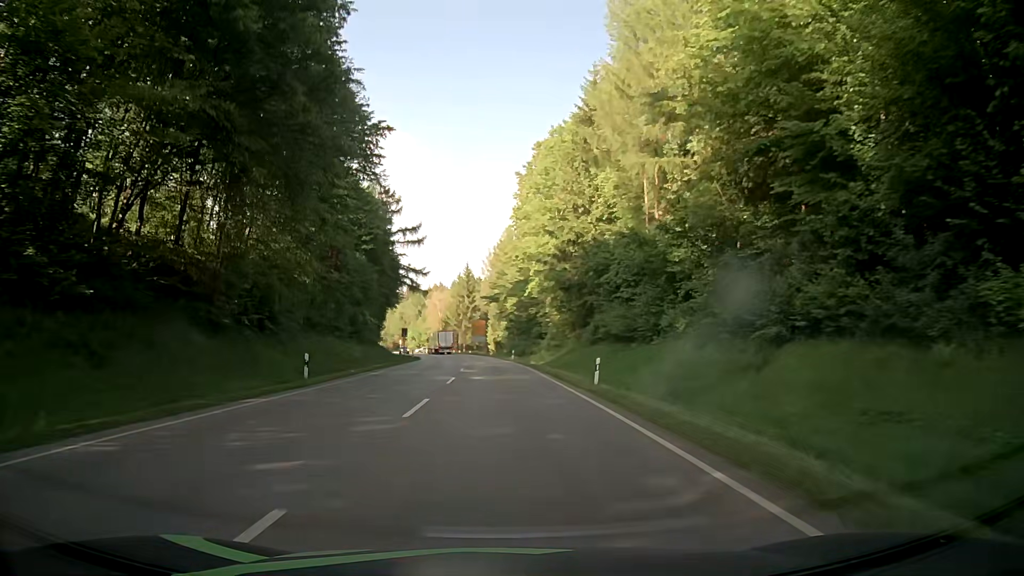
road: secondary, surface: asphalt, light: Day
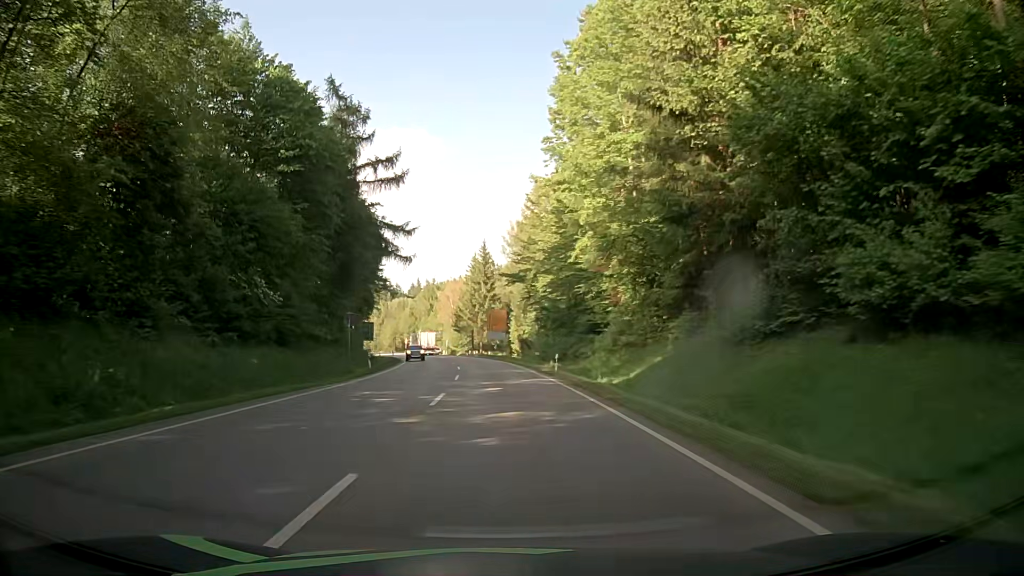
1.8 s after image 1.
(-0.4, +32.5) m; -1°
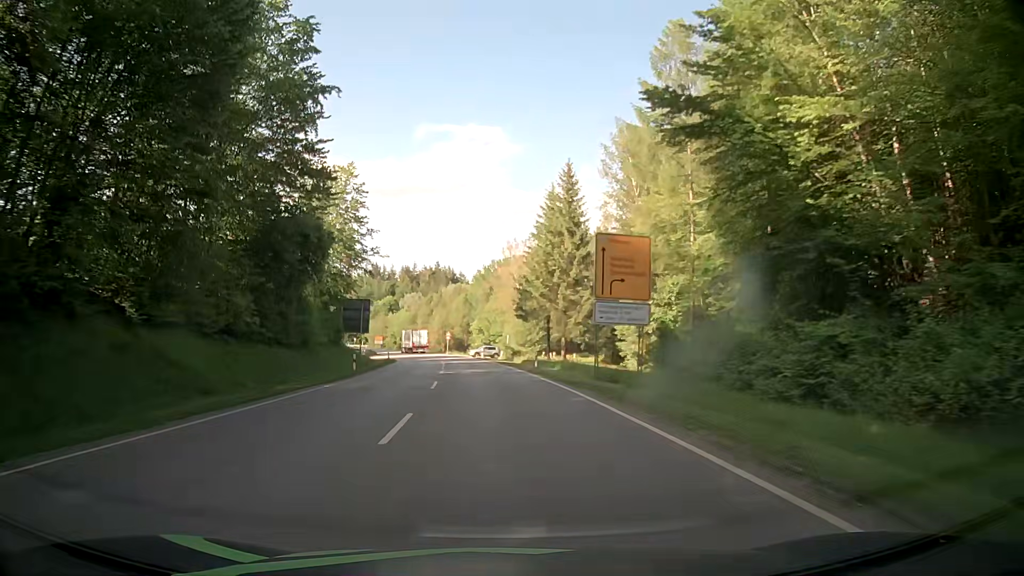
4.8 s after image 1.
(-3.1, +53.8) m; -7°
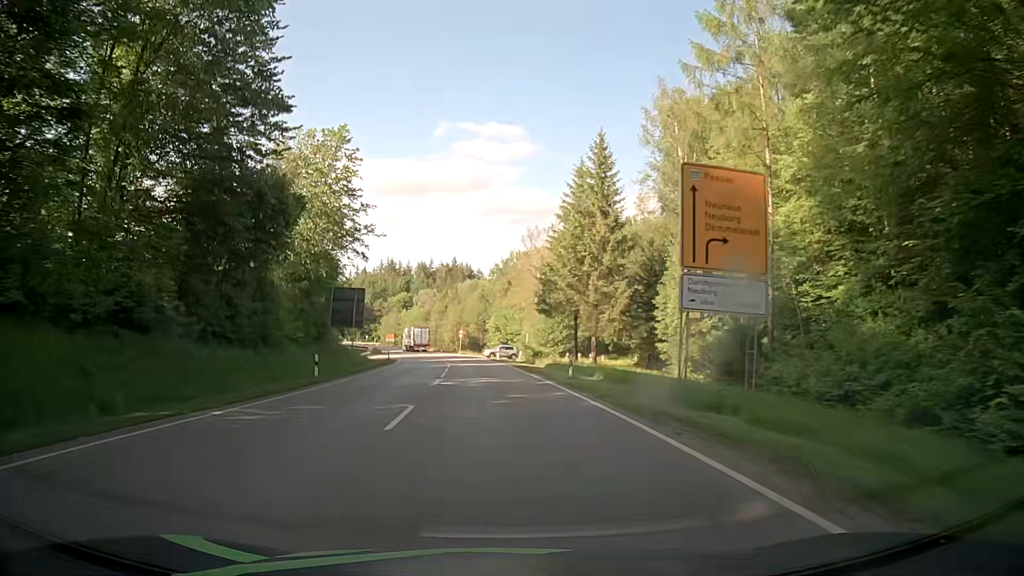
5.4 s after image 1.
(-0.1, +10.8) m; -2°
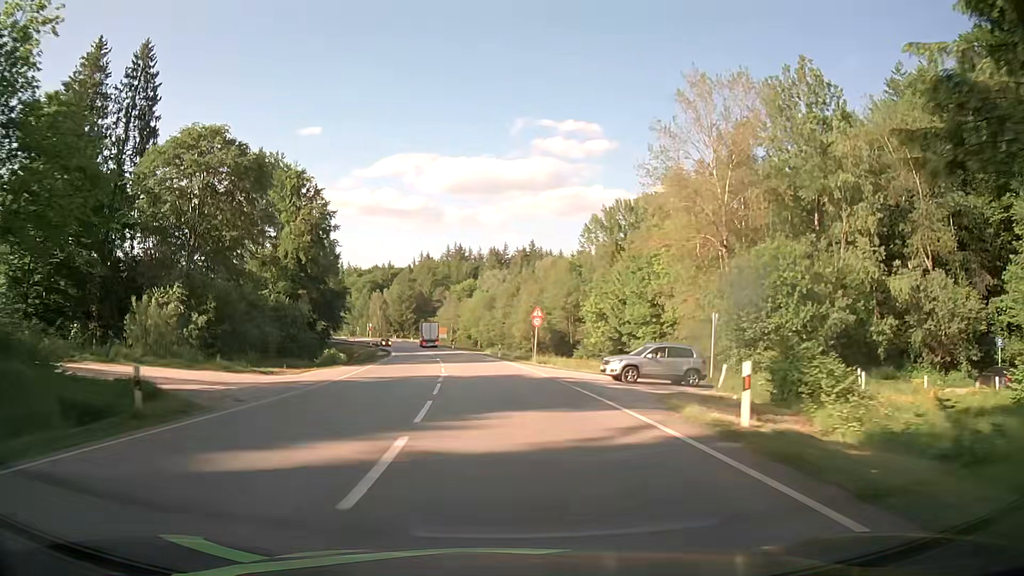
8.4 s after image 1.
(-2.9, +54.1) m; -6°
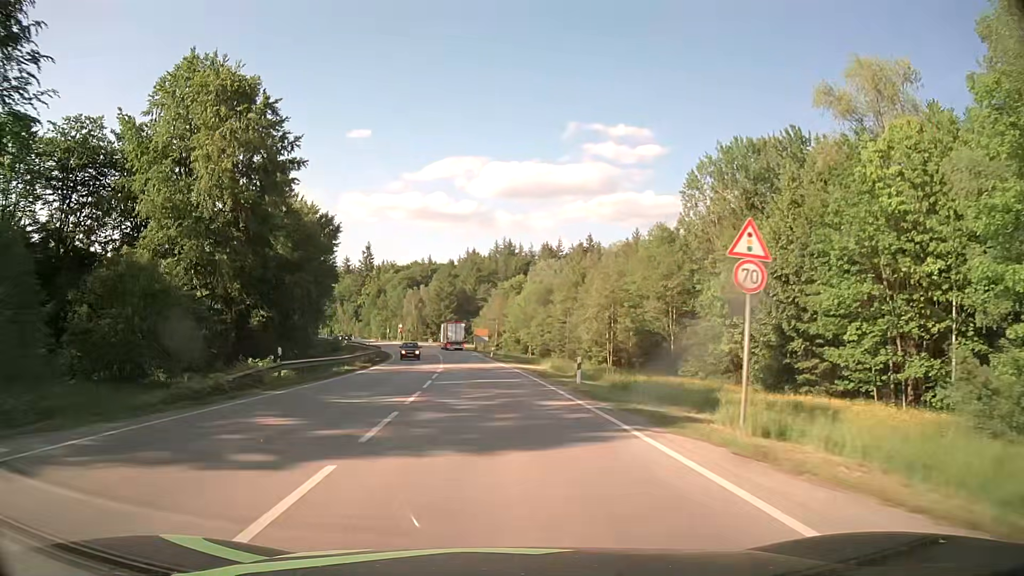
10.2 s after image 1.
(-1.3, +32.4) m; -4°
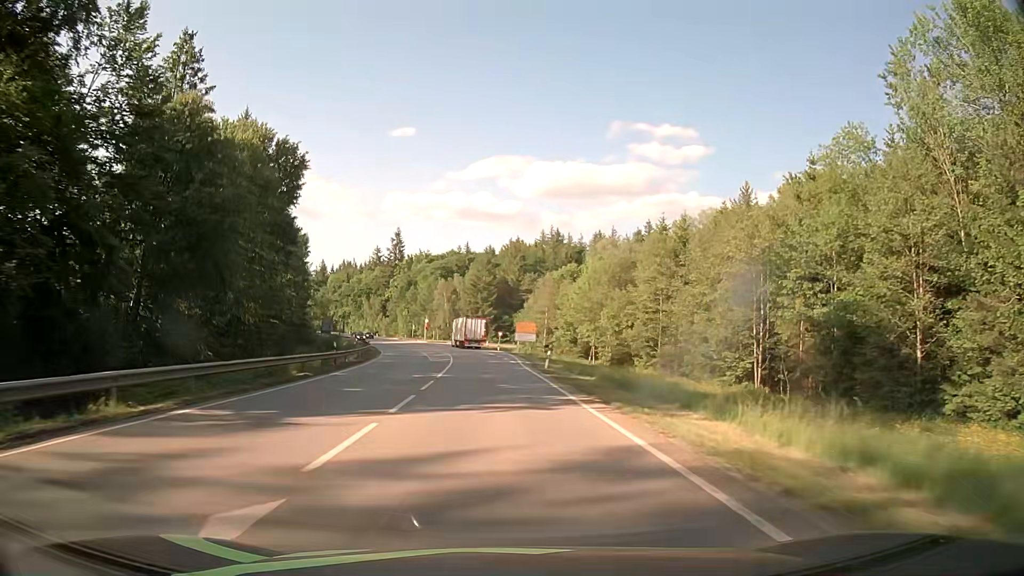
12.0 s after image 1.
(-1.1, +32.3) m; -4°
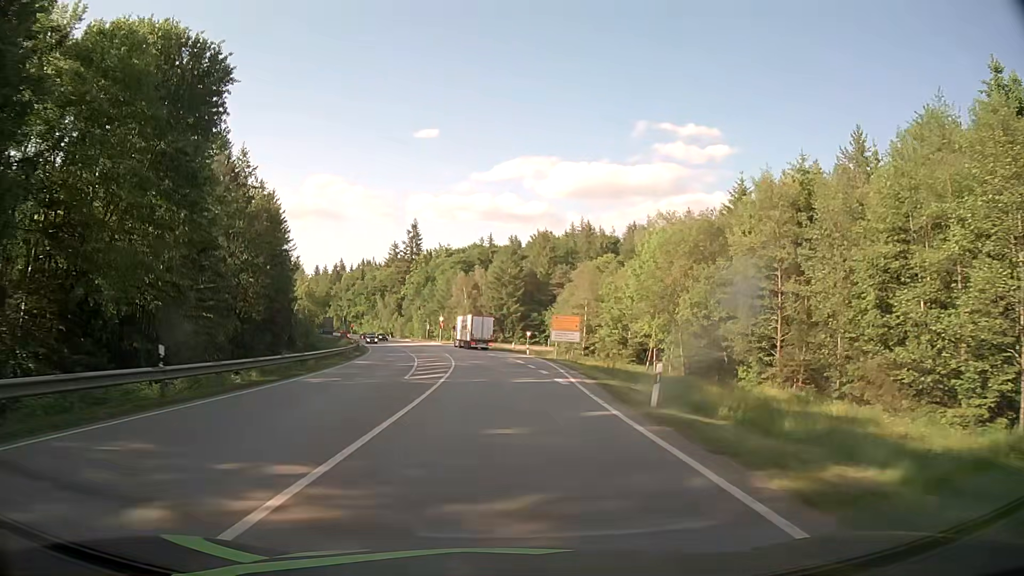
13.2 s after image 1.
(-0.5, +21.3) m; -3°
(0, +10) (0, +20) (-1, +30) (-1, +40) (-2, +50) (-3, +60) (-4, +70) (-6, +80) (-8, +89) (-10, +99) m
